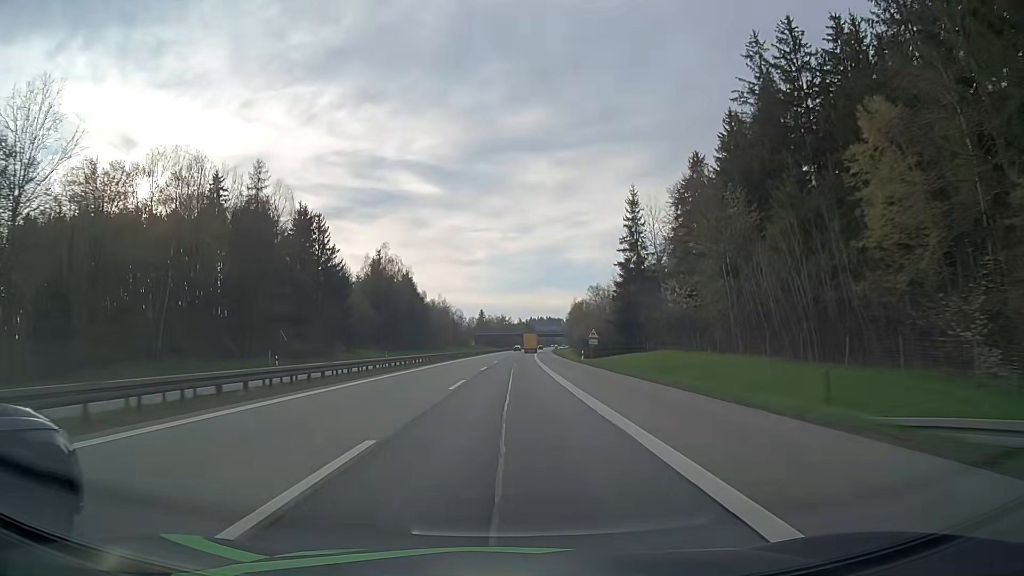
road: motorway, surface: asphalt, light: Day
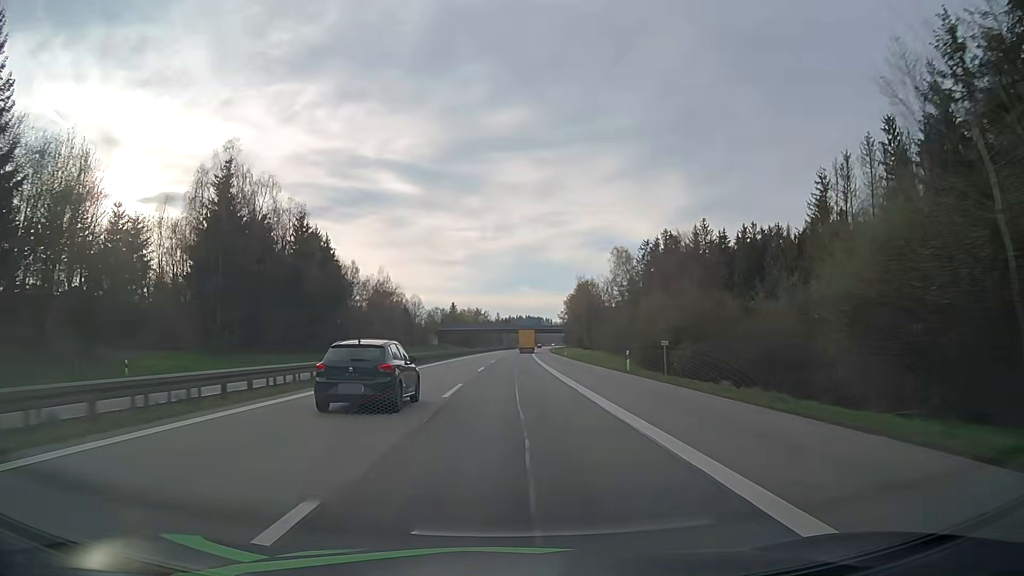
(+1.0, +76.2) m; +2°
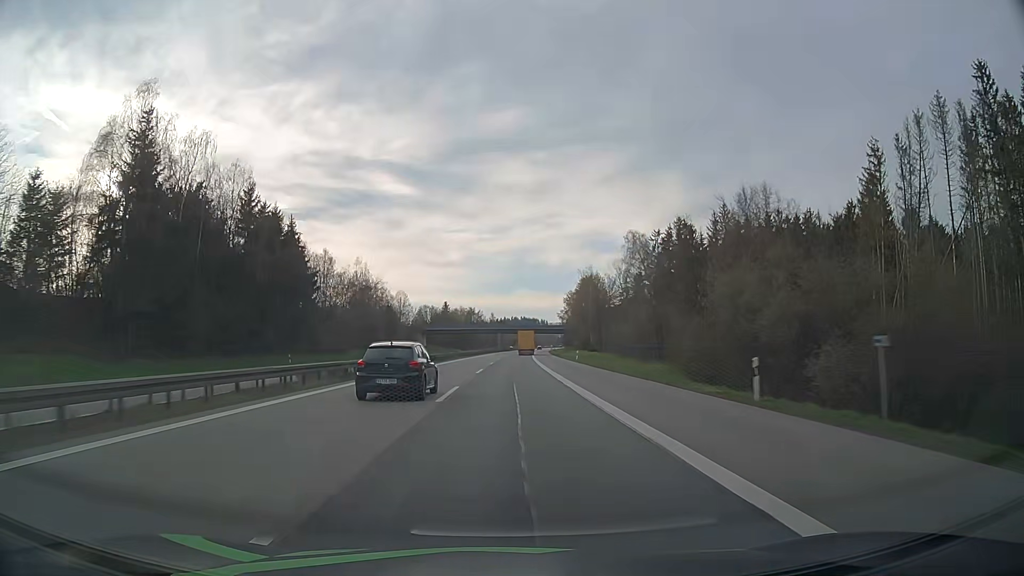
(0.0, +19.1) m; 0°
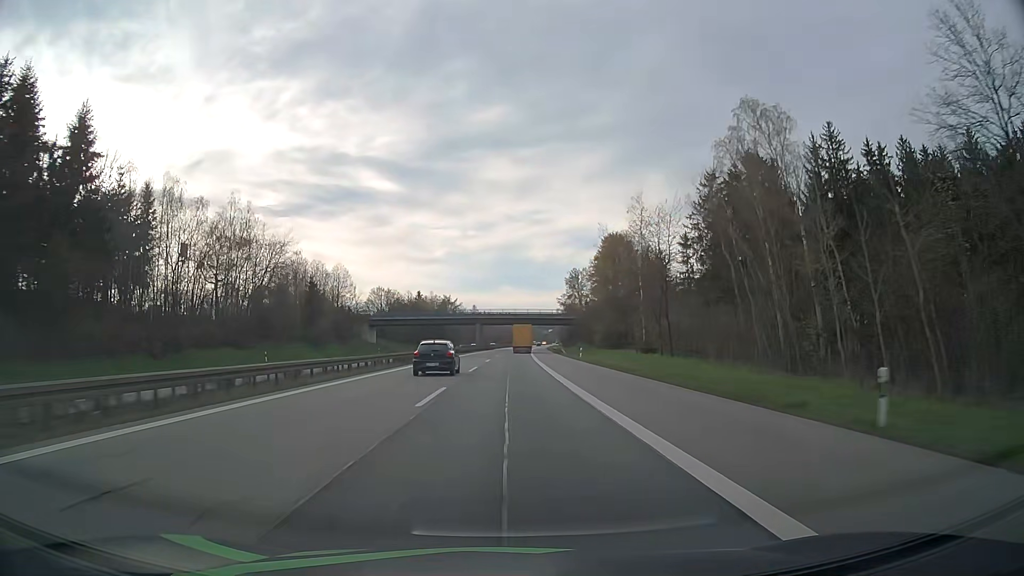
(+0.7, +56.2) m; +1°
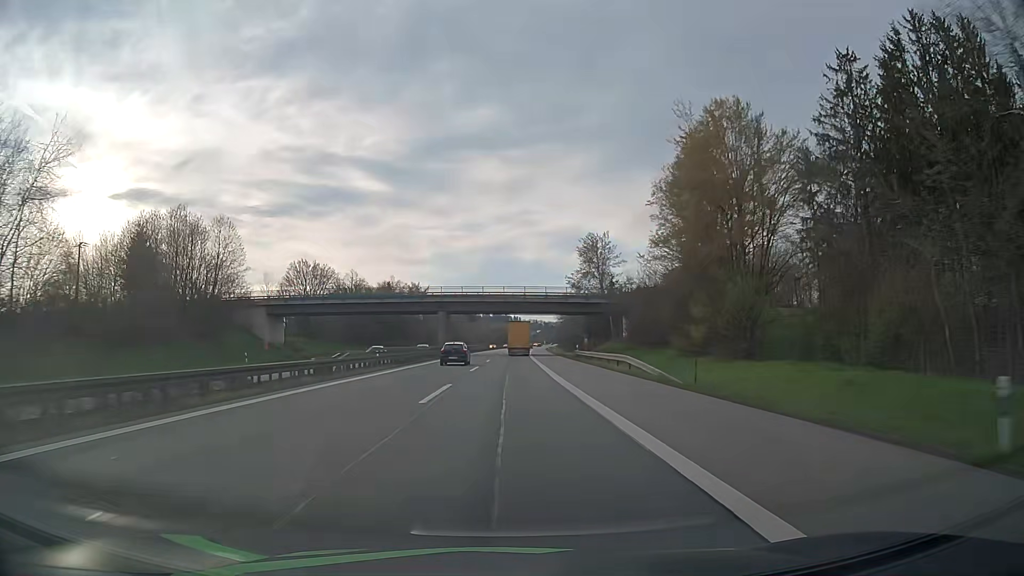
(+0.5, +53.3) m; +1°
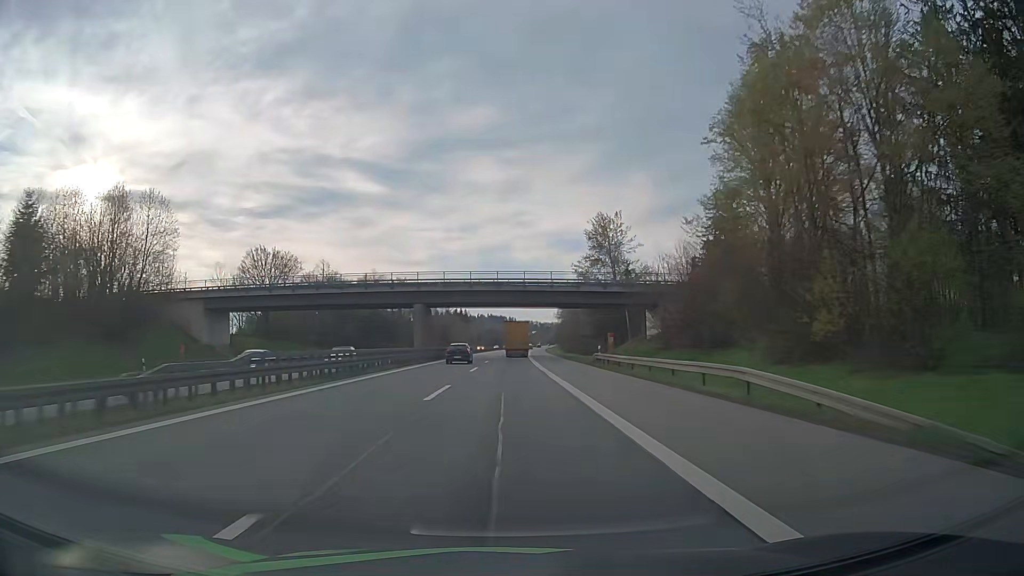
(+0.1, +17.2) m; +1°
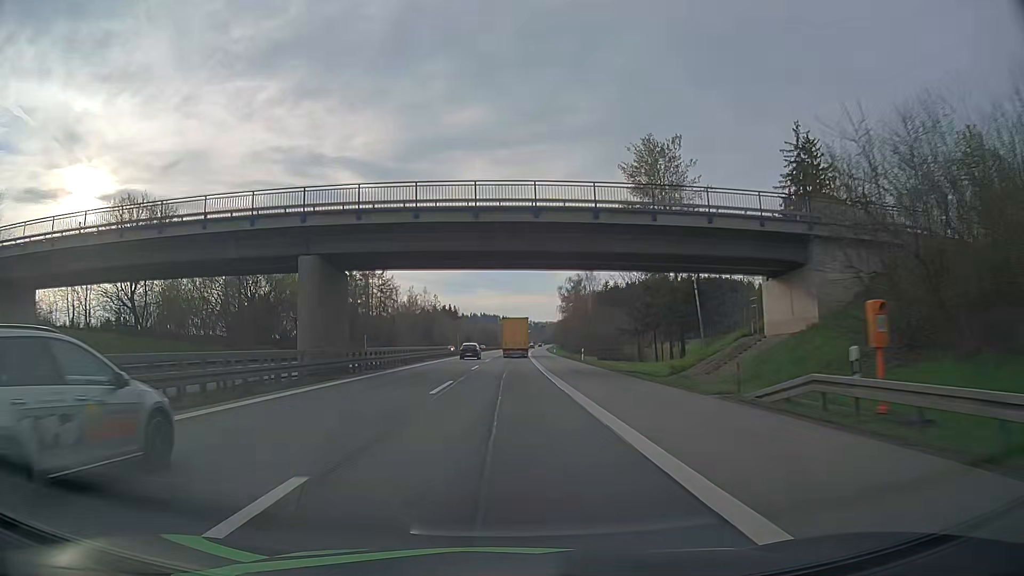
(+0.1, +33.9) m; 0°
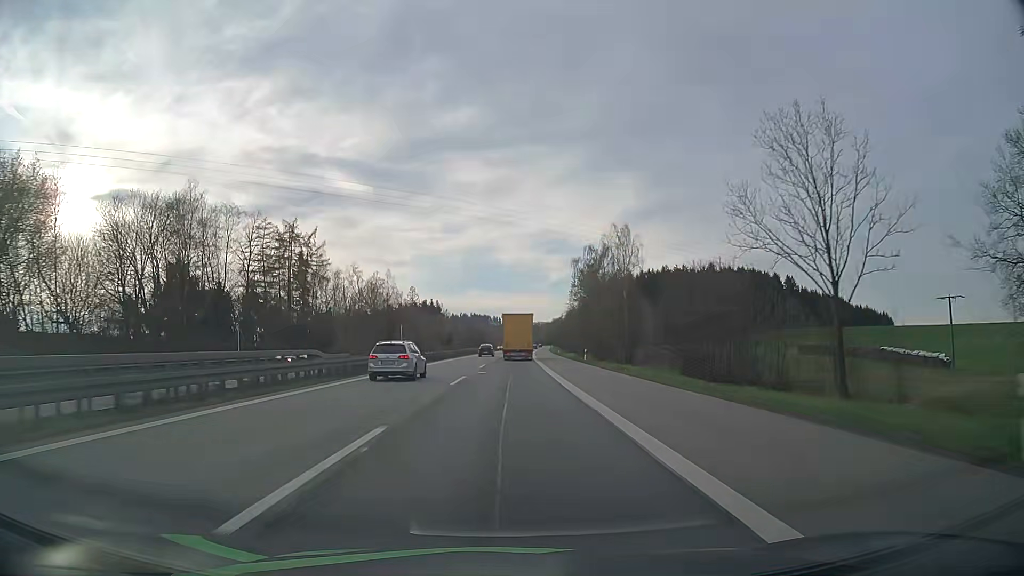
(+0.5, +49.5) m; +1°
(0, +10) (0, +20) (0, +30) (0, +40) (0, +50) (+1, +60) (+1, +70) (+1, +80) (+1, +90) (+2, +100) m
